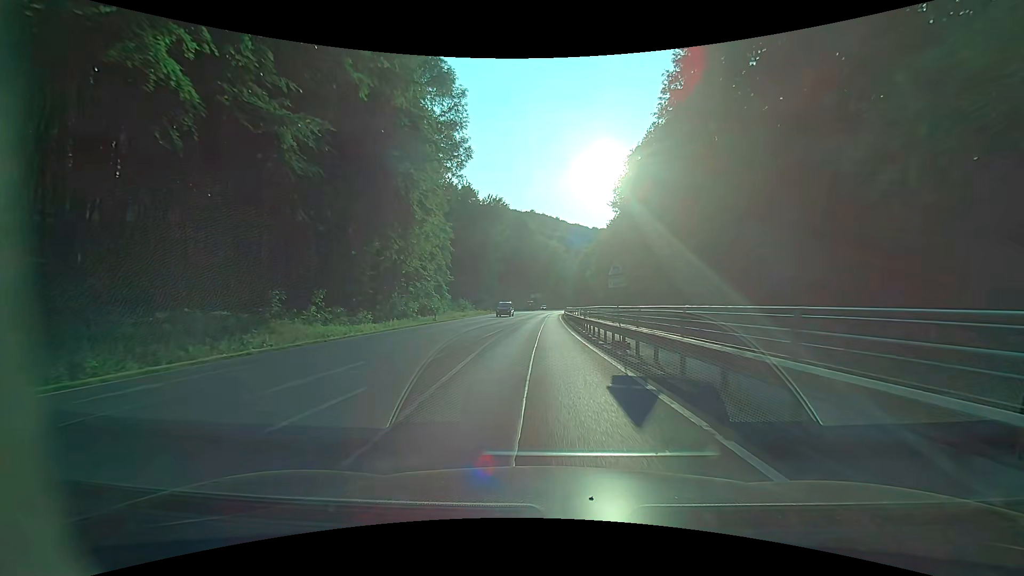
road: primary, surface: asphalt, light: Day
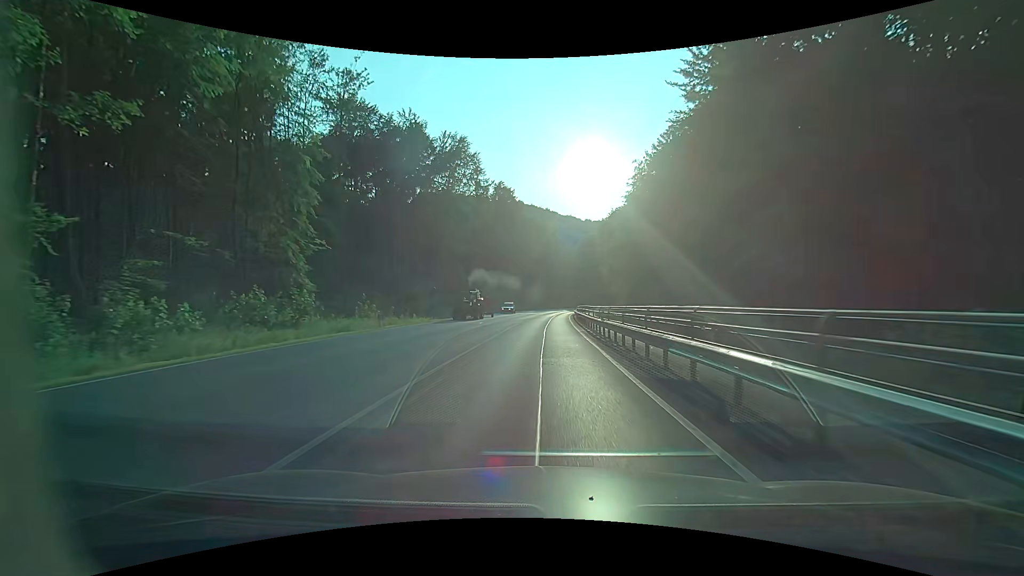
(+0.2, +53.1) m; +2°
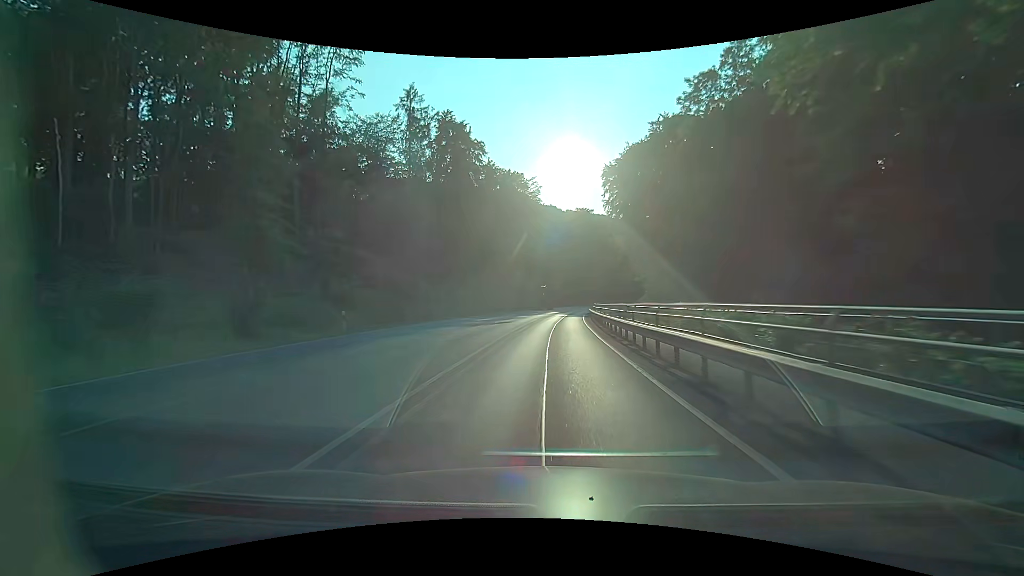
(+0.5, +56.2) m; +2°
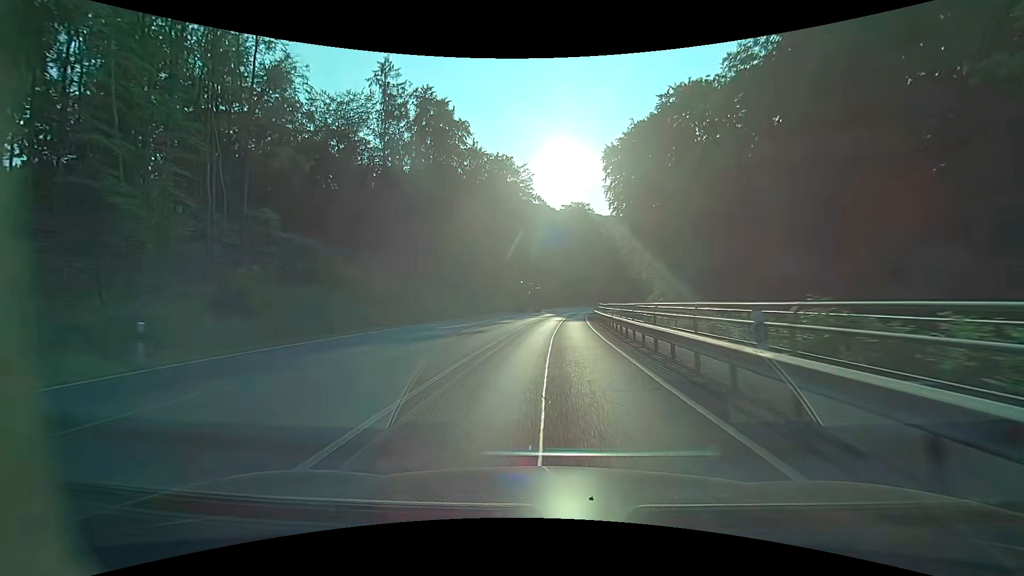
(0.0, +11.2) m; +1°
(0, +10) (0, +20) (+1, +30) (+1, +40) (+2, +50) (+3, +60) (+4, +70) (+6, +80) (+7, +90) (+9, +99) m
